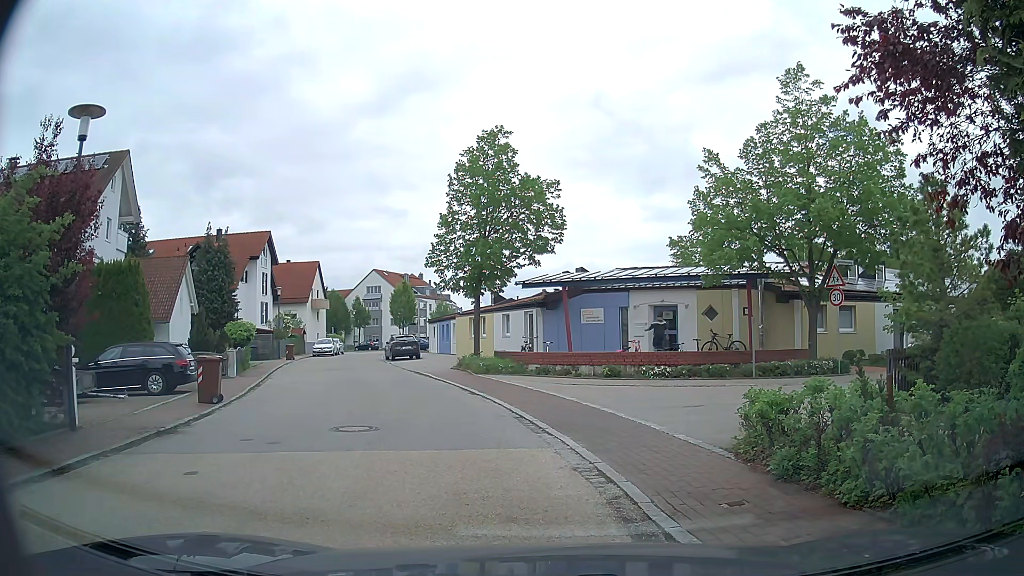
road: residential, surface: asphalt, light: Day
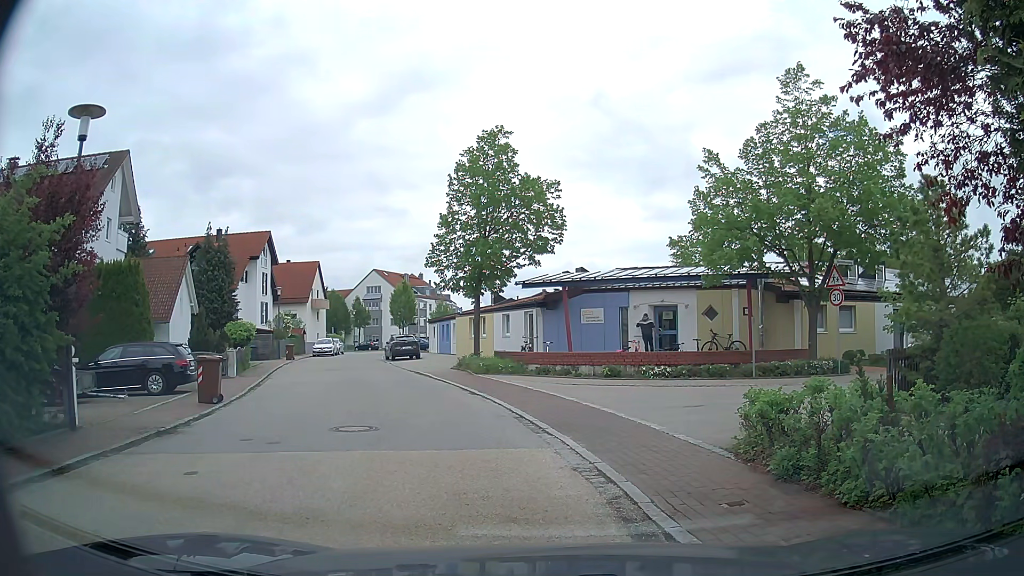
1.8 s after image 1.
(0.0, 0.0) m; 0°
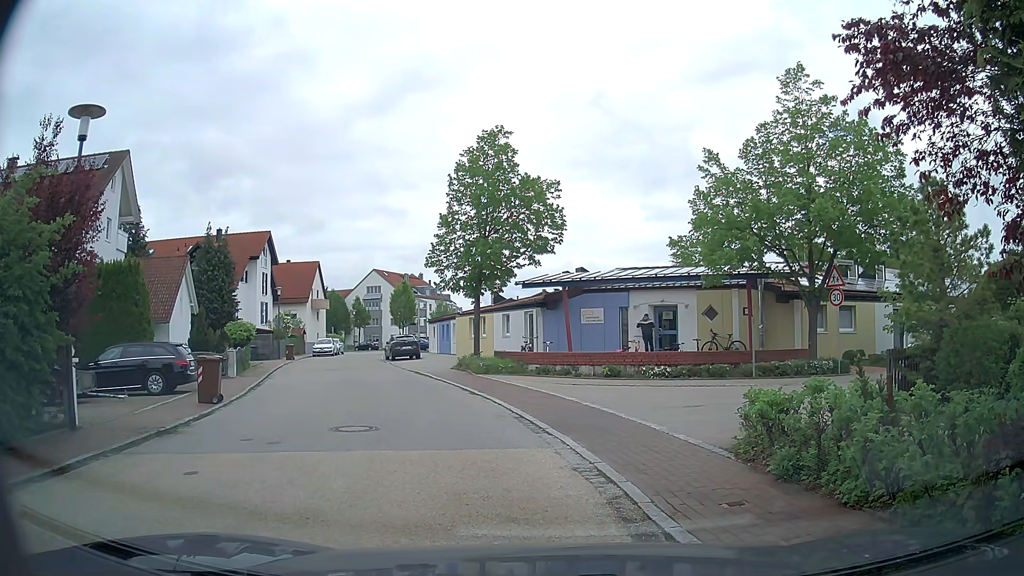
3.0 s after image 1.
(0.0, 0.0) m; 0°
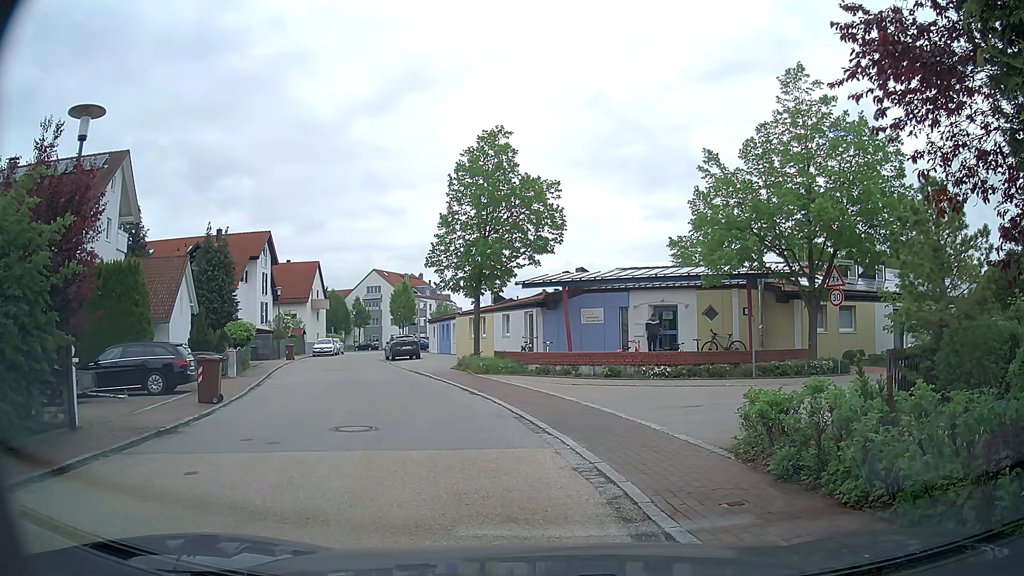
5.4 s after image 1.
(0.0, 0.0) m; 0°
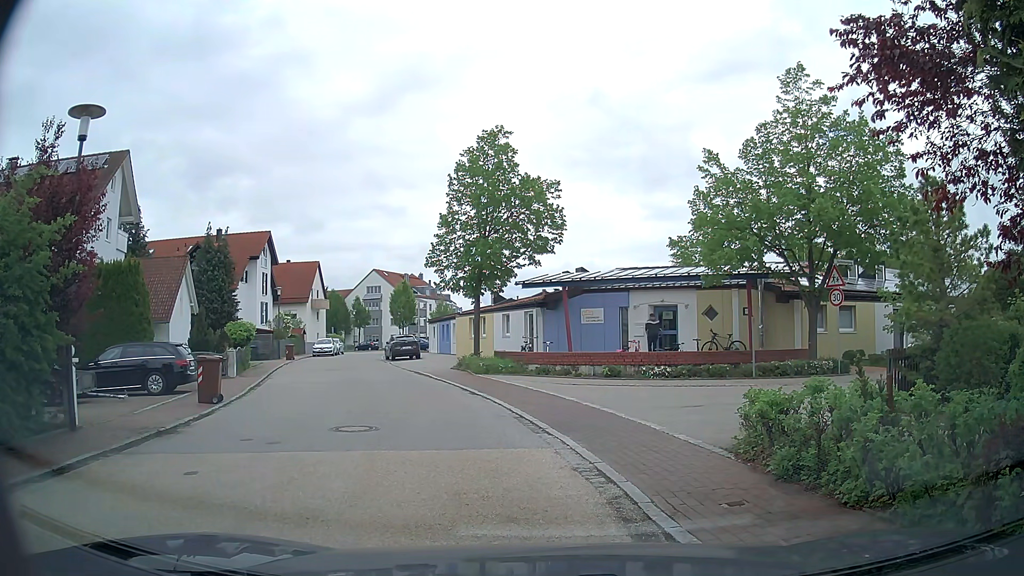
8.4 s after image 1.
(0.0, 0.0) m; 0°
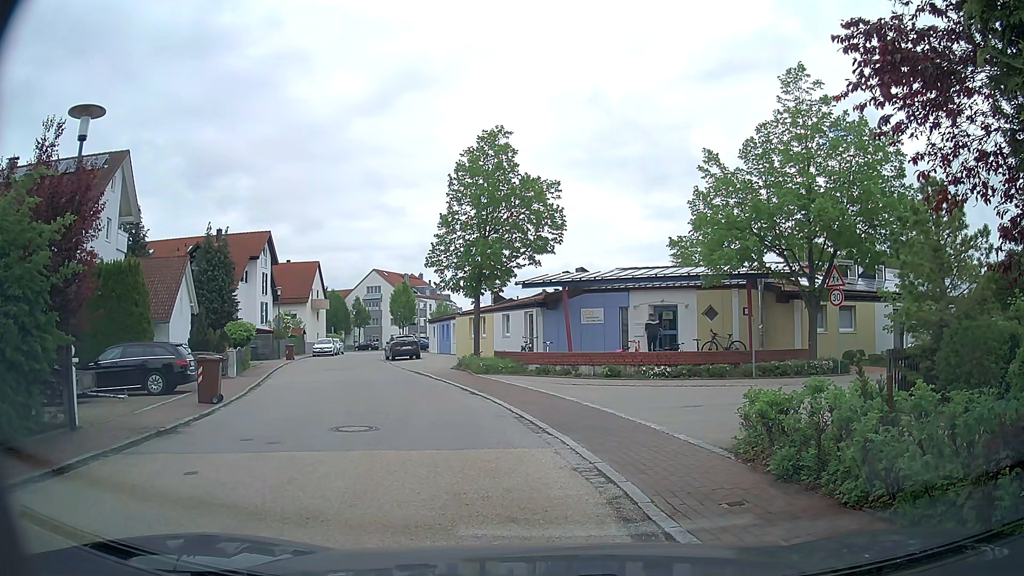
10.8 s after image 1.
(0.0, 0.0) m; 0°
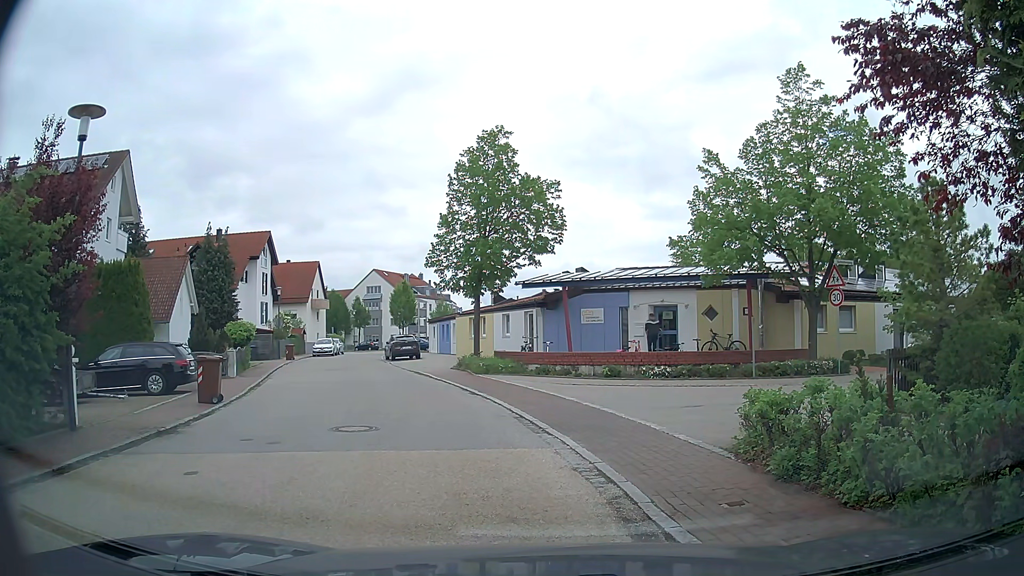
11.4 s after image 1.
(0.0, 0.0) m; 0°
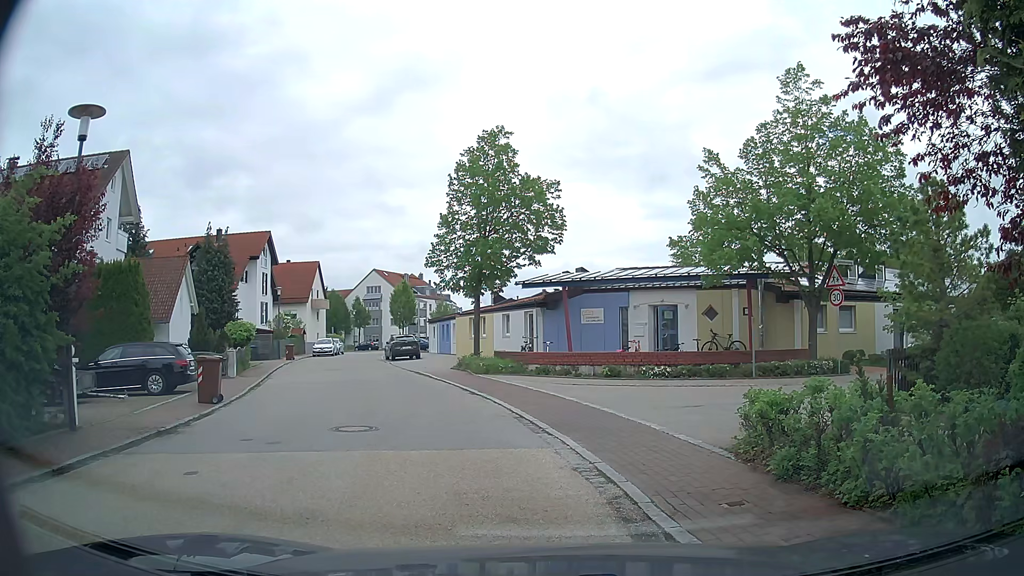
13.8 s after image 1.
(0.0, 0.0) m; 0°
